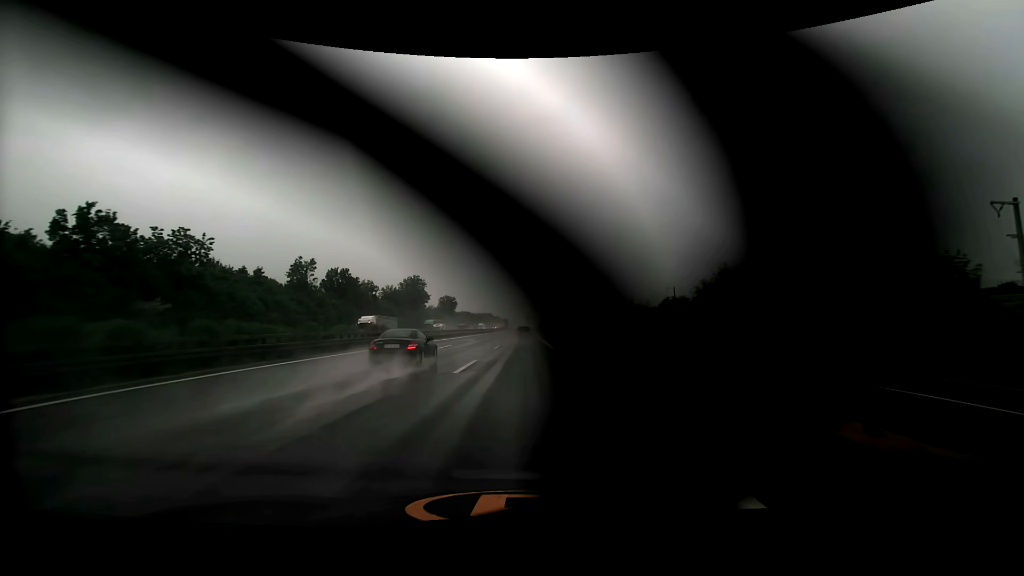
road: motorway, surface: asphalt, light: Day
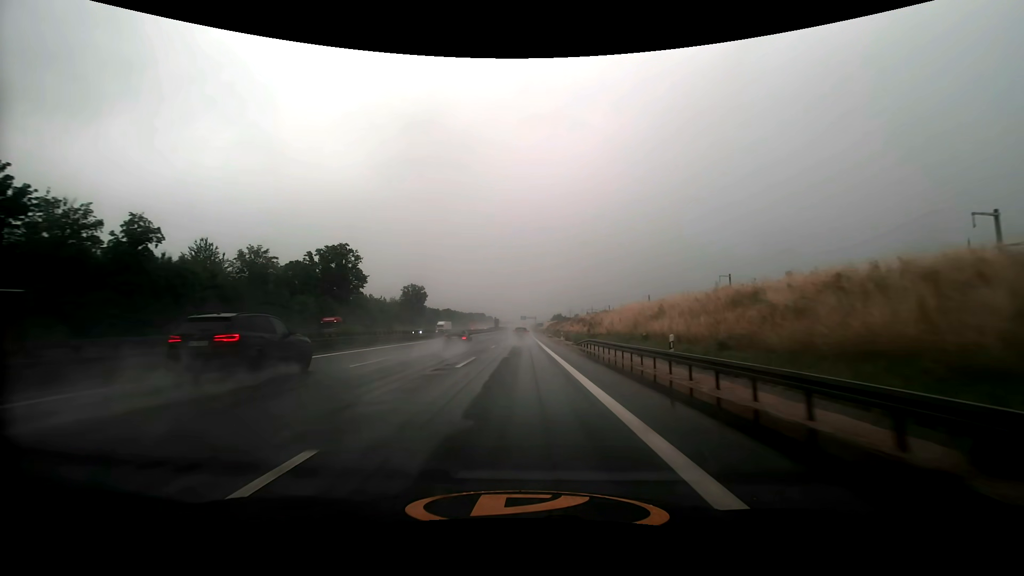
(+0.2, +69.5) m; 0°
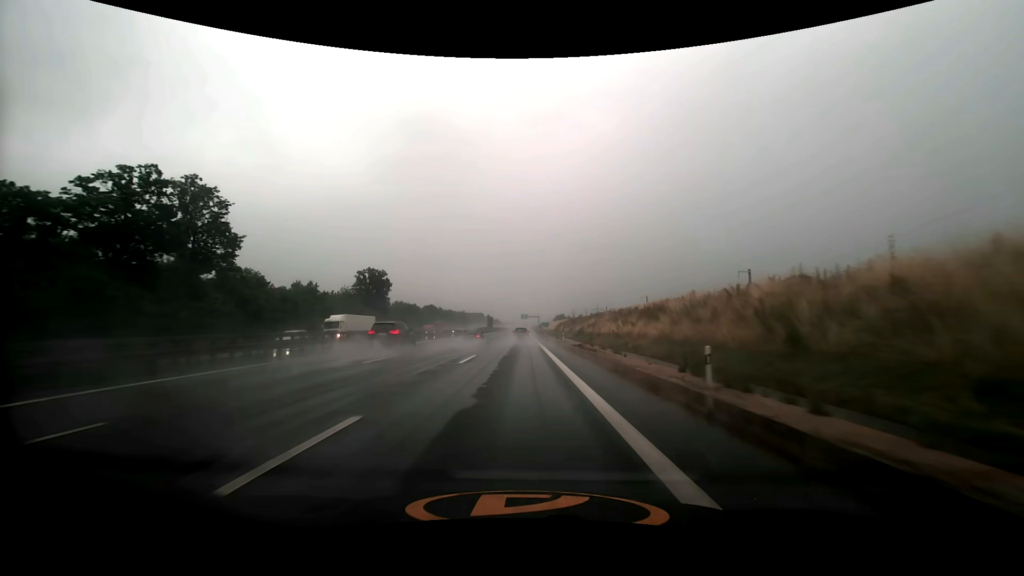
(0.0, +52.0) m; 0°
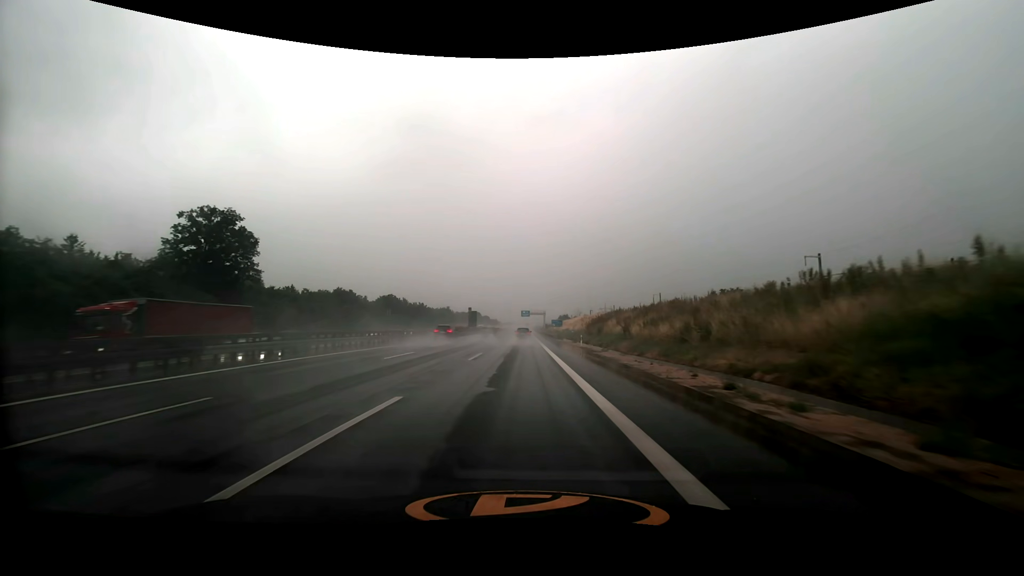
(-0.2, +69.8) m; 0°
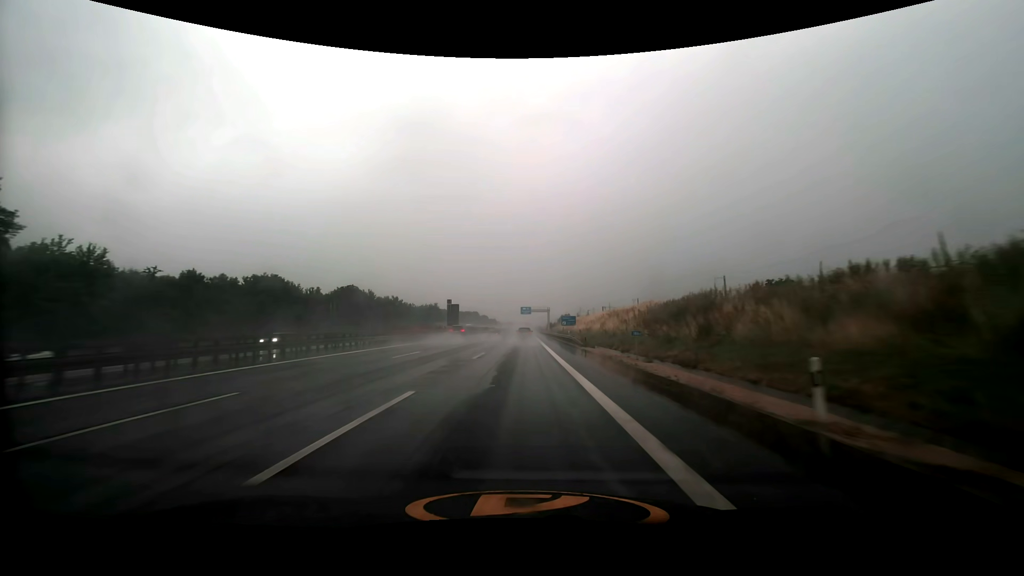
(-0.1, +35.2) m; 0°
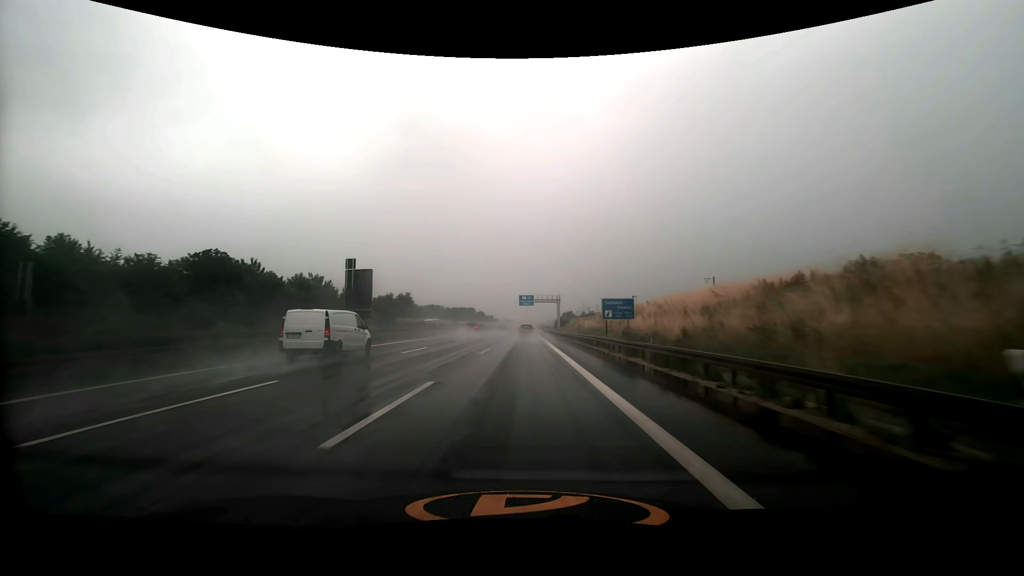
(-0.1, +52.9) m; 0°
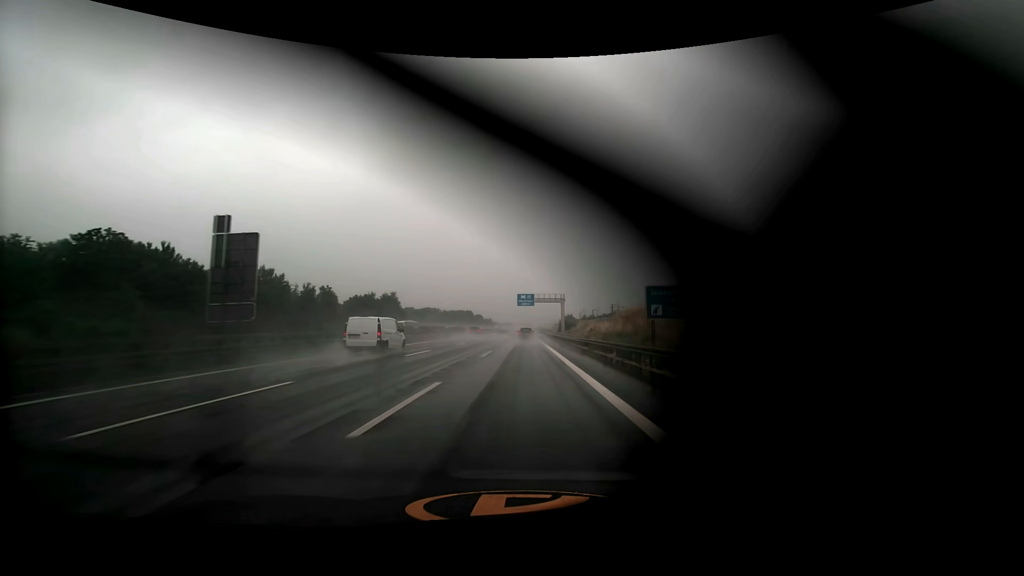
(0.0, +17.3) m; 0°
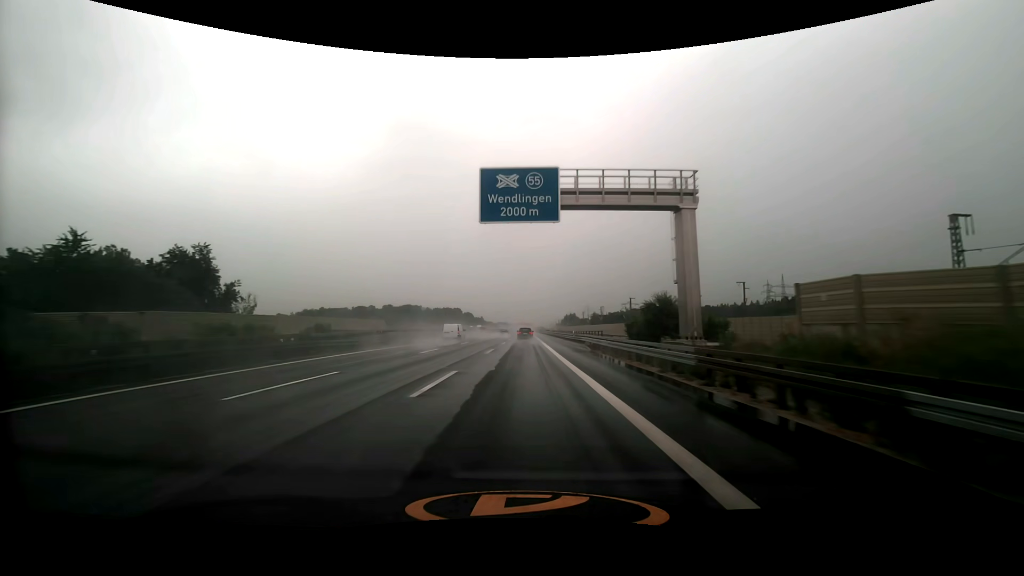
(+0.1, +86.8) m; 0°
(0, +10) (0, +20) (0, +30) (0, +40) (0, +50) (0, +60) (0, +70) (0, +80) (0, +90) (0, +100) m
